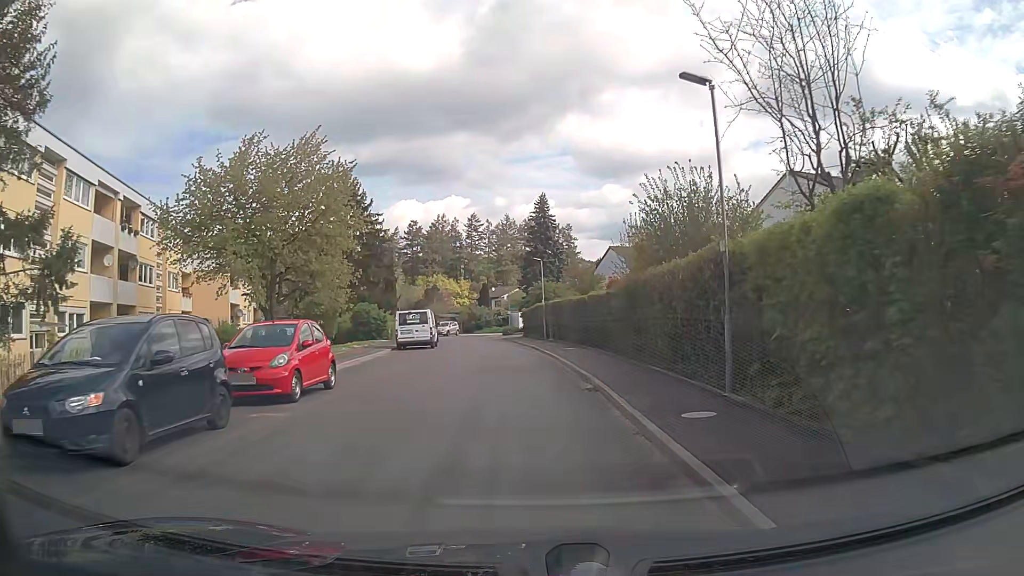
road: tertiary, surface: asphalt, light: Day
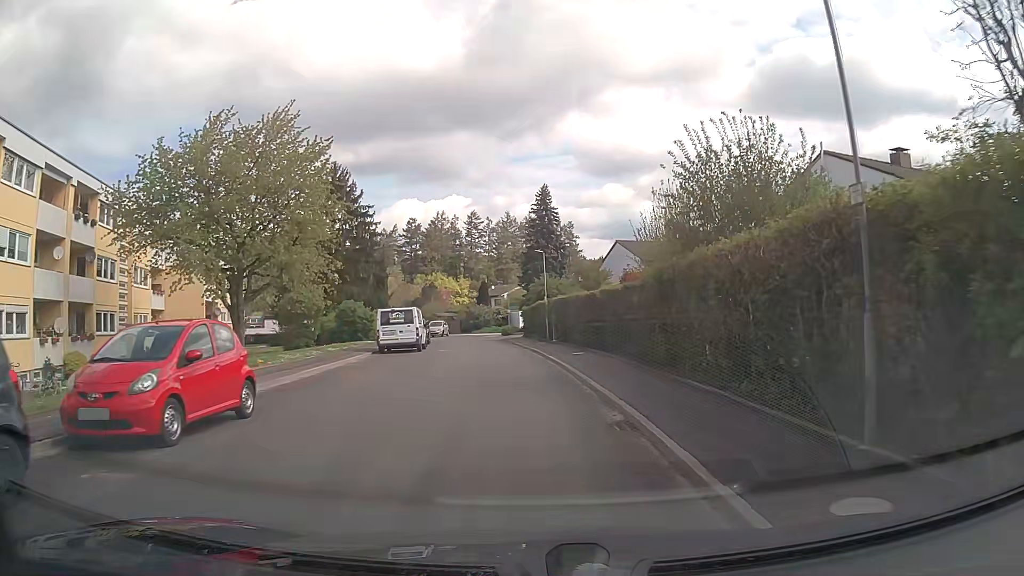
(0.0, +4.4) m; 0°
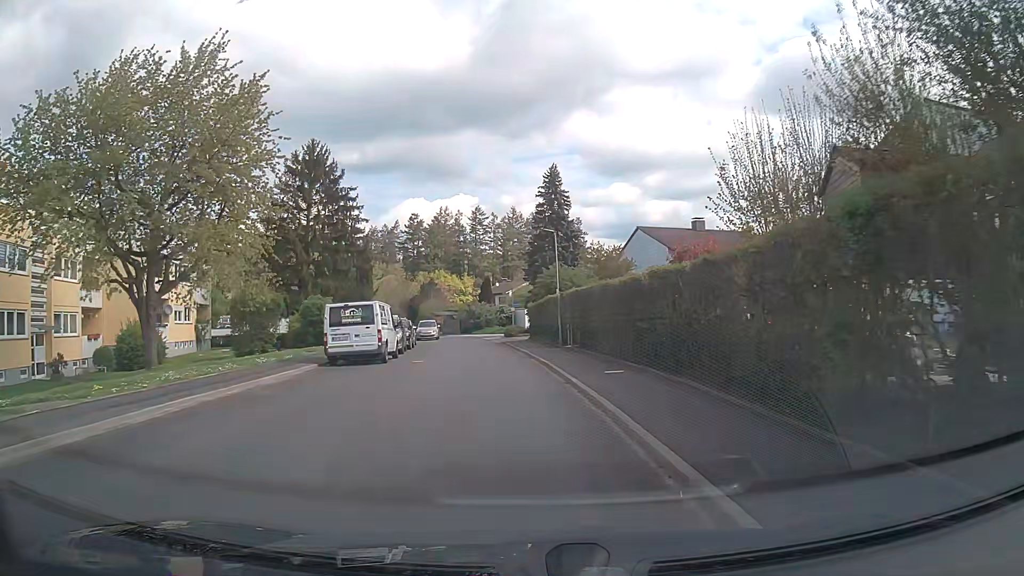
(0.0, +8.7) m; 0°
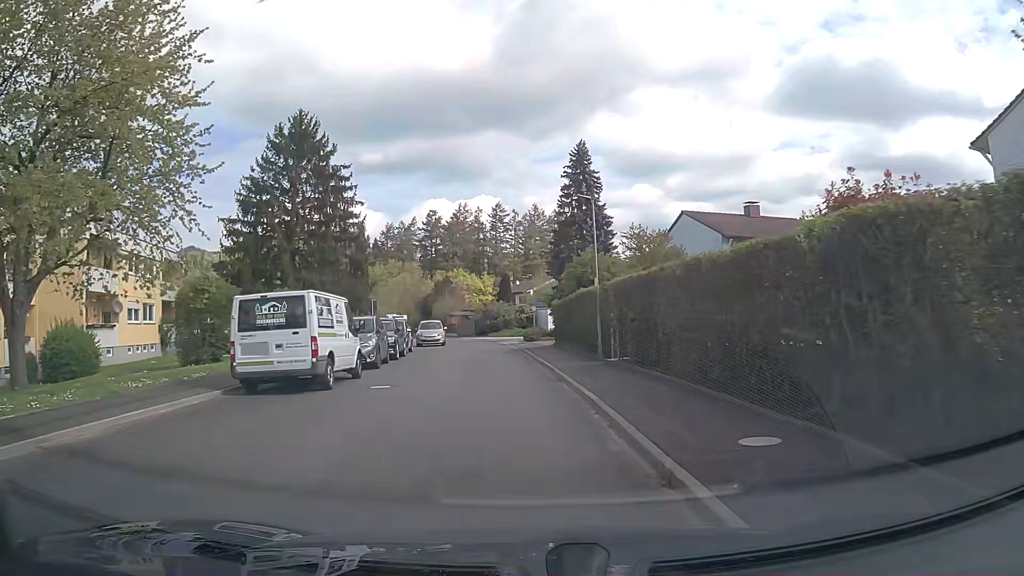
(-0.2, +8.5) m; -2°
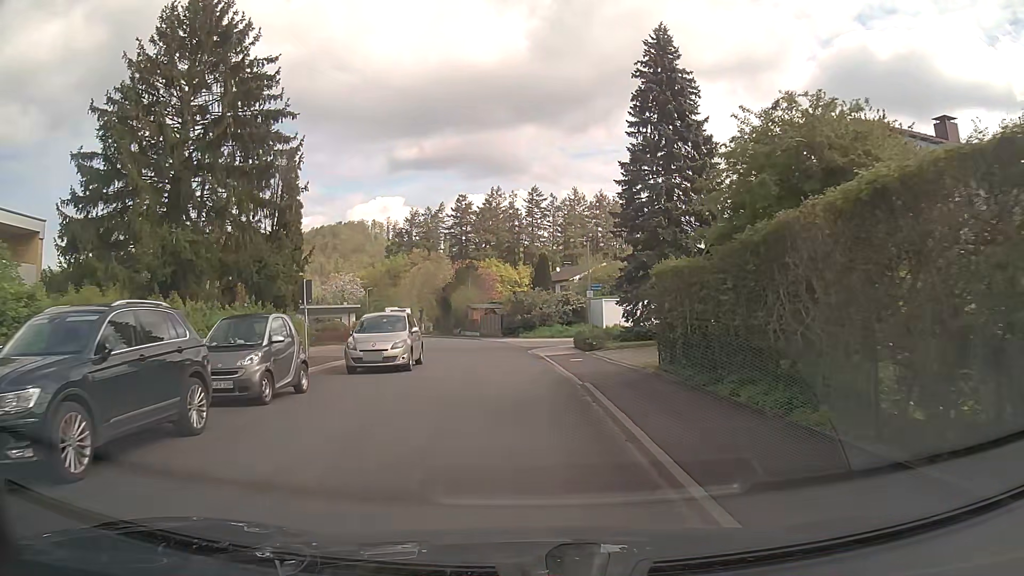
(-0.6, +20.6) m; -3°
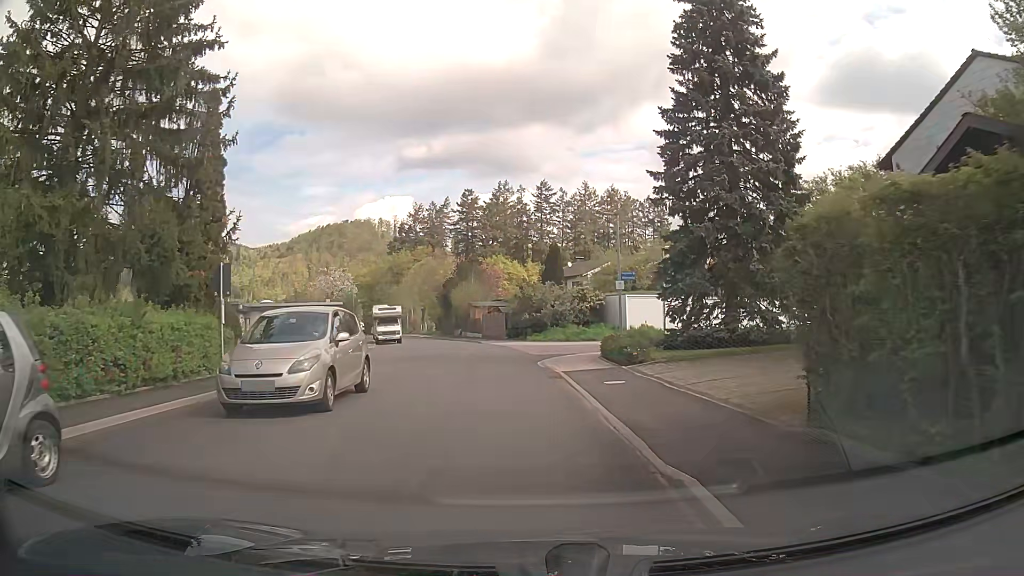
(0.0, +8.0) m; -1°
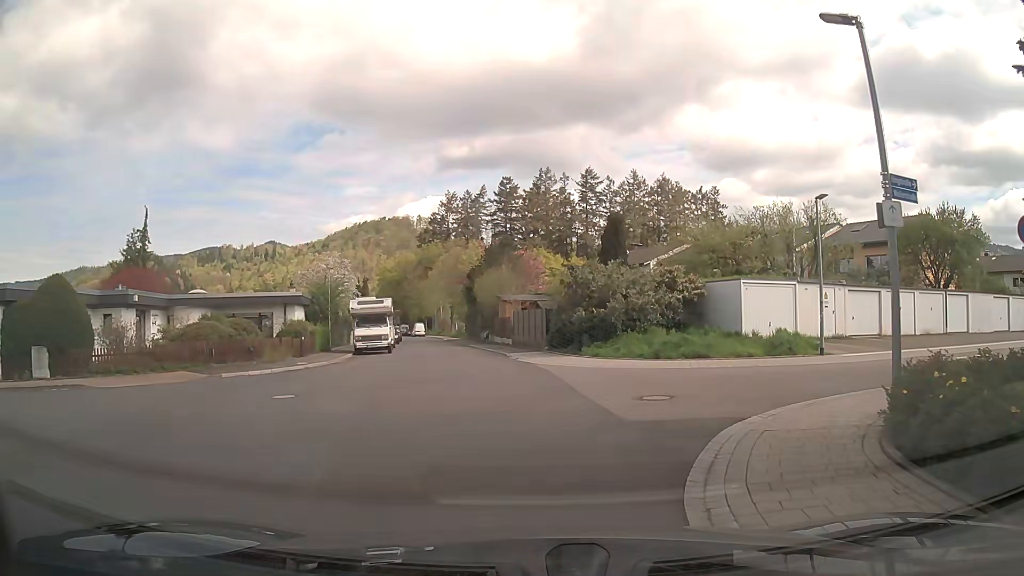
(-0.4, +16.7) m; -4°
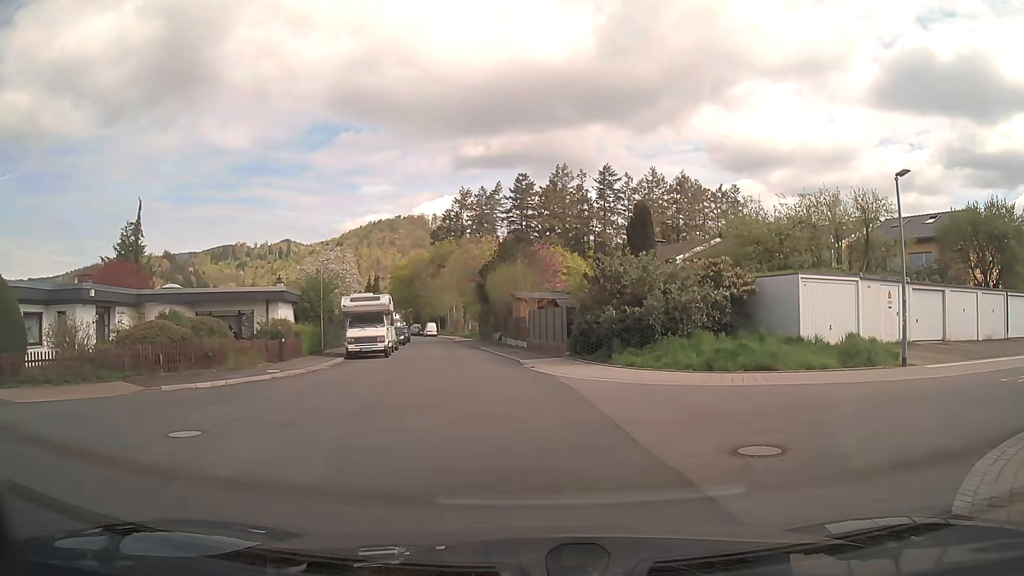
(0.0, +4.4) m; 0°
(0, +10) (-1, +20) (-3, +30) (-4, +40) (-6, +50) (-8, +59) (-9, +69) (-11, +79) (-13, +89) (-15, +99) m
